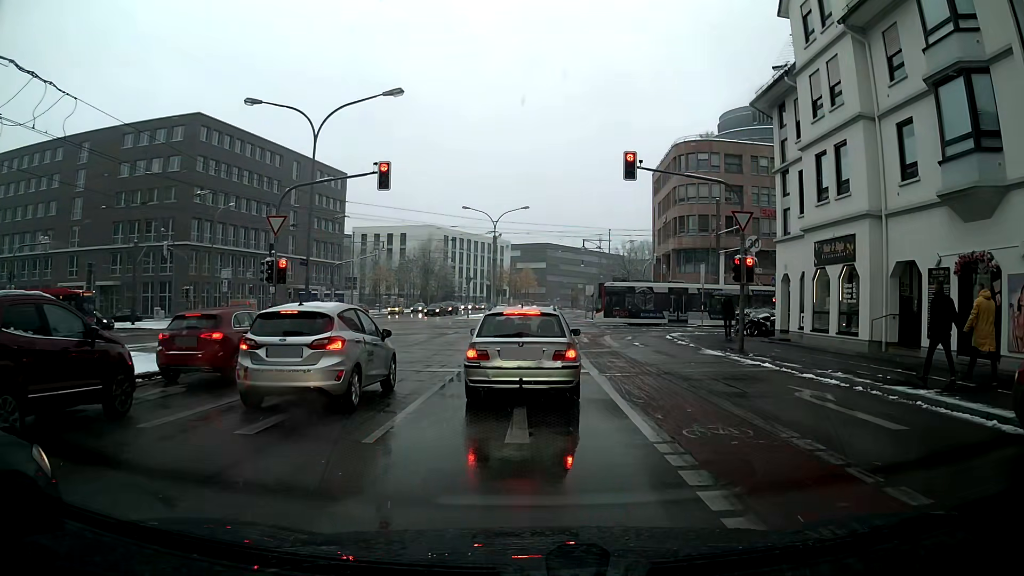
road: secondary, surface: asphalt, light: Day
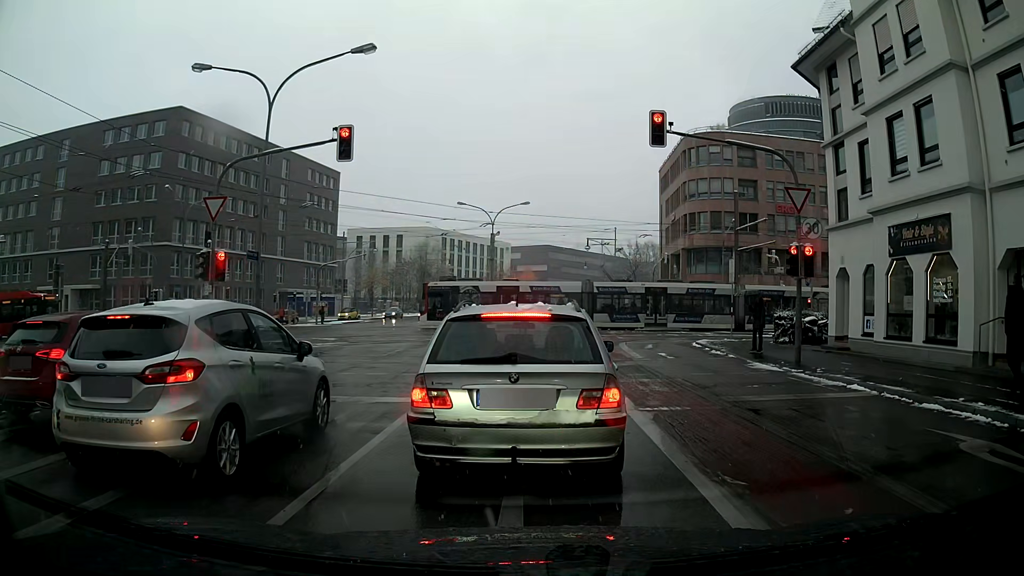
(0.0, +4.6) m; 0°
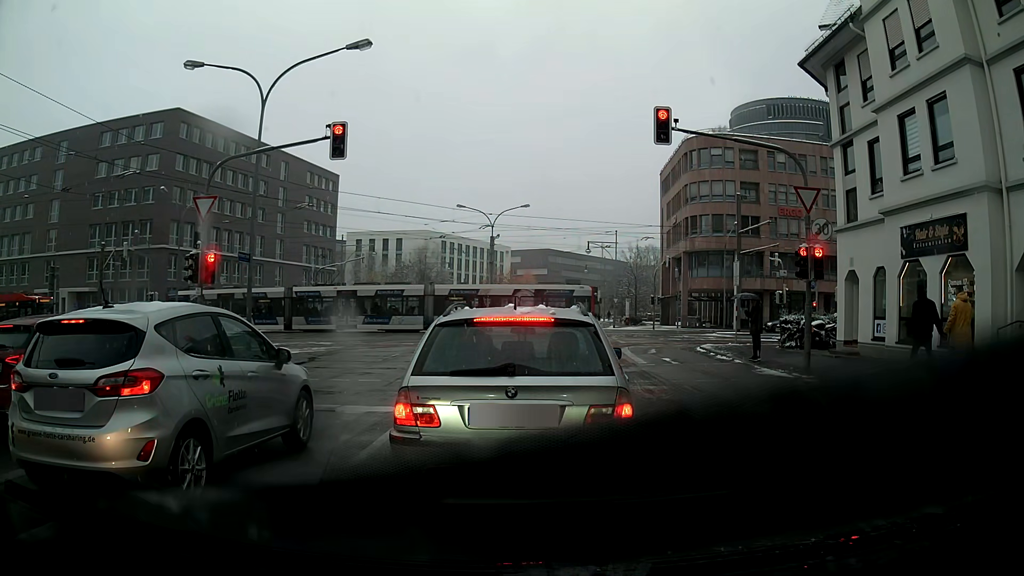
(0.0, +0.6) m; 0°
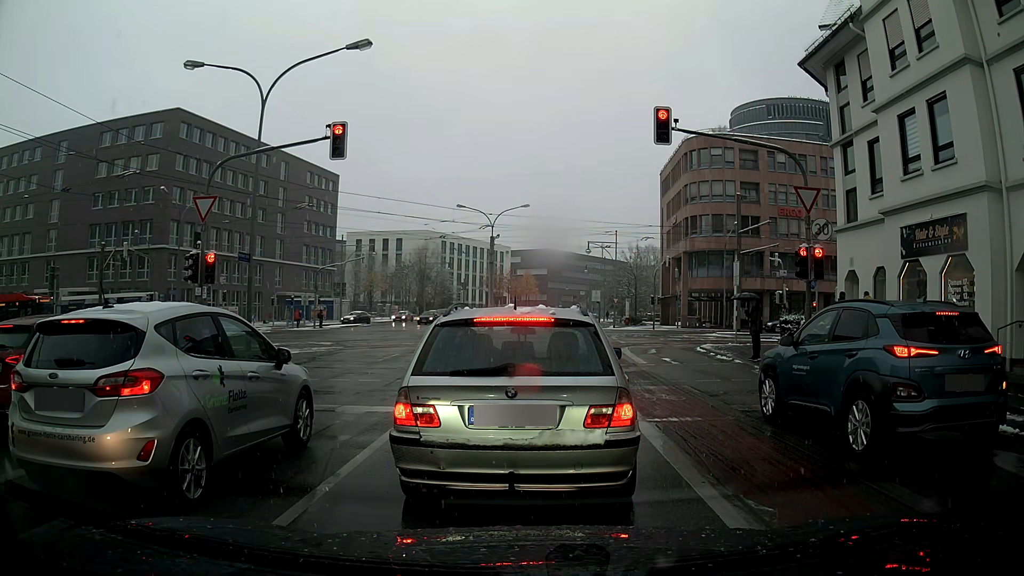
(0.0, 0.0) m; 0°
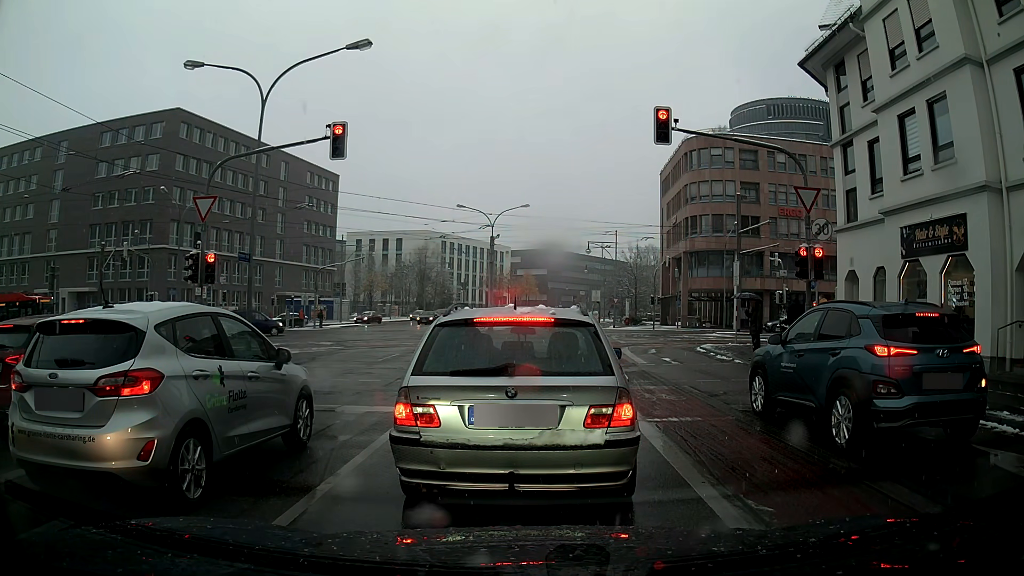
(0.0, 0.0) m; 0°
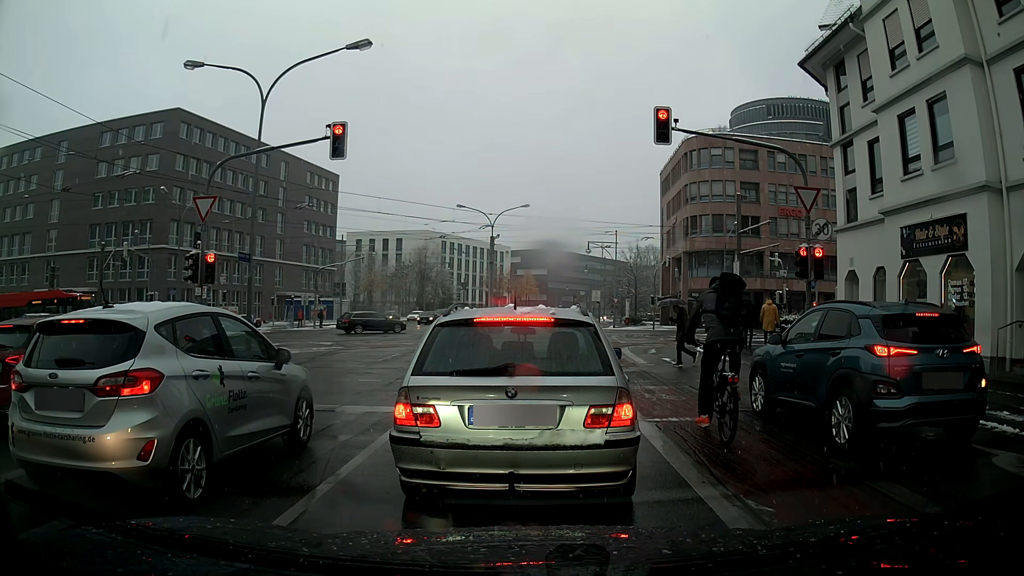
(0.0, 0.0) m; 0°
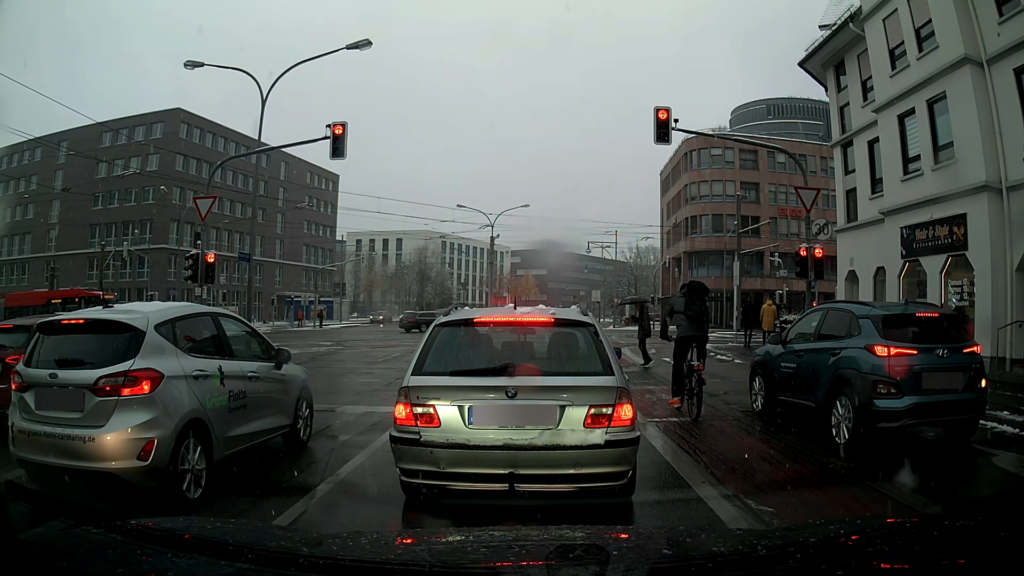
(0.0, 0.0) m; 0°
